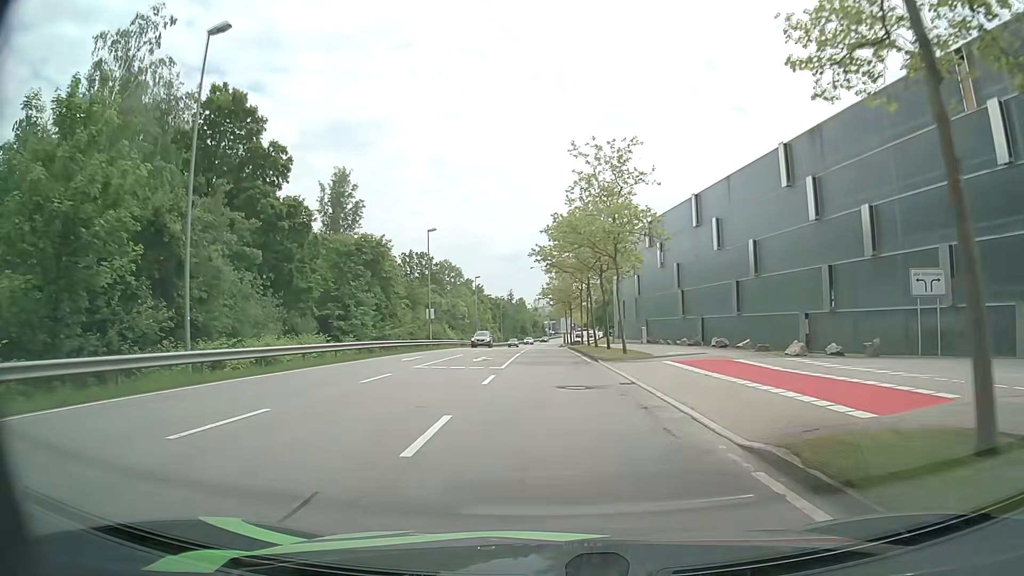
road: secondary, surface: asphalt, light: Day
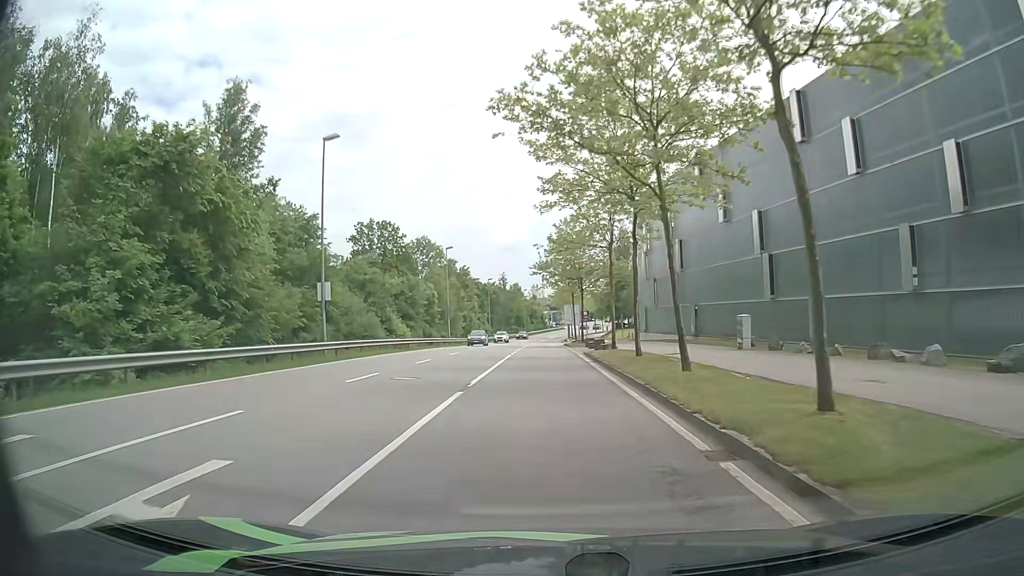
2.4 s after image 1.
(0.0, +27.5) m; 0°
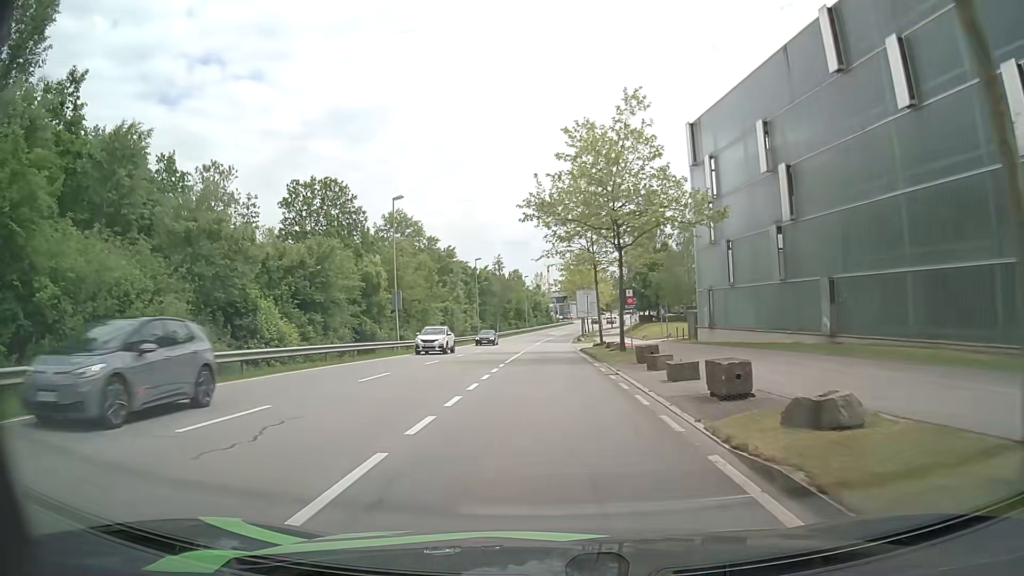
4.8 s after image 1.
(+0.1, +25.9) m; 0°
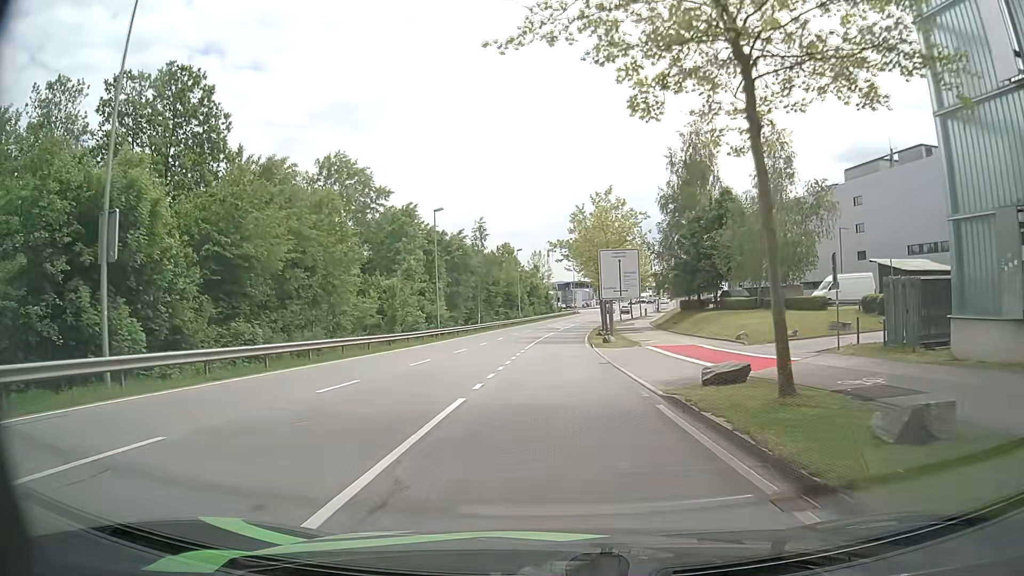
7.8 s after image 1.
(-0.1, +30.6) m; 0°
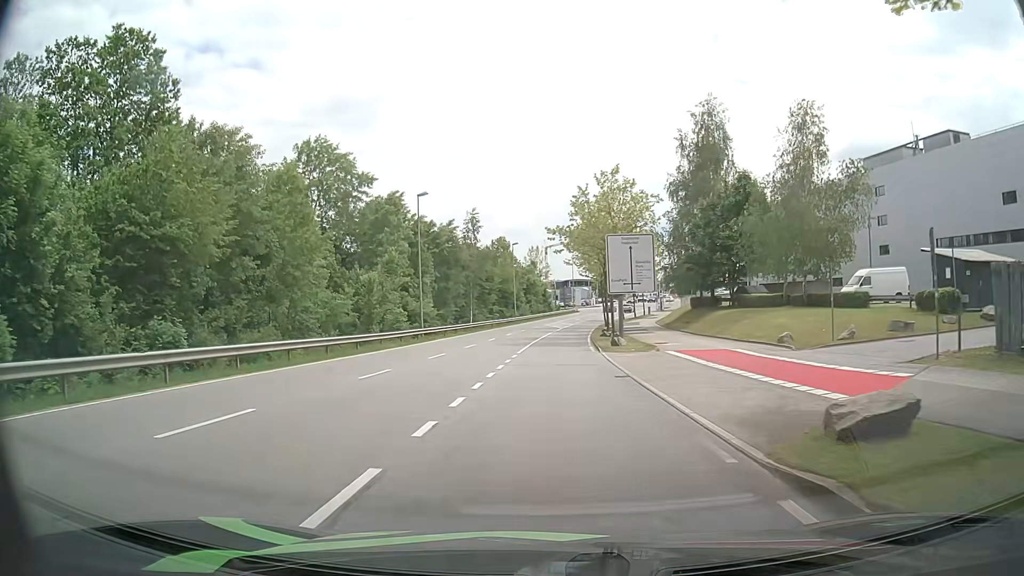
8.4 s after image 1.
(0.0, +6.0) m; 0°
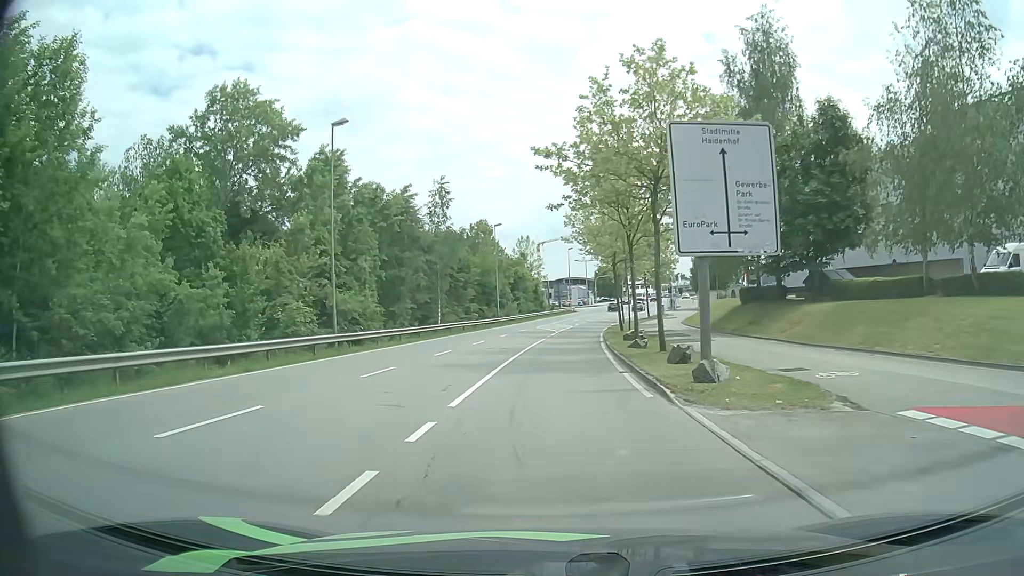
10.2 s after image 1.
(0.0, +18.2) m; 0°
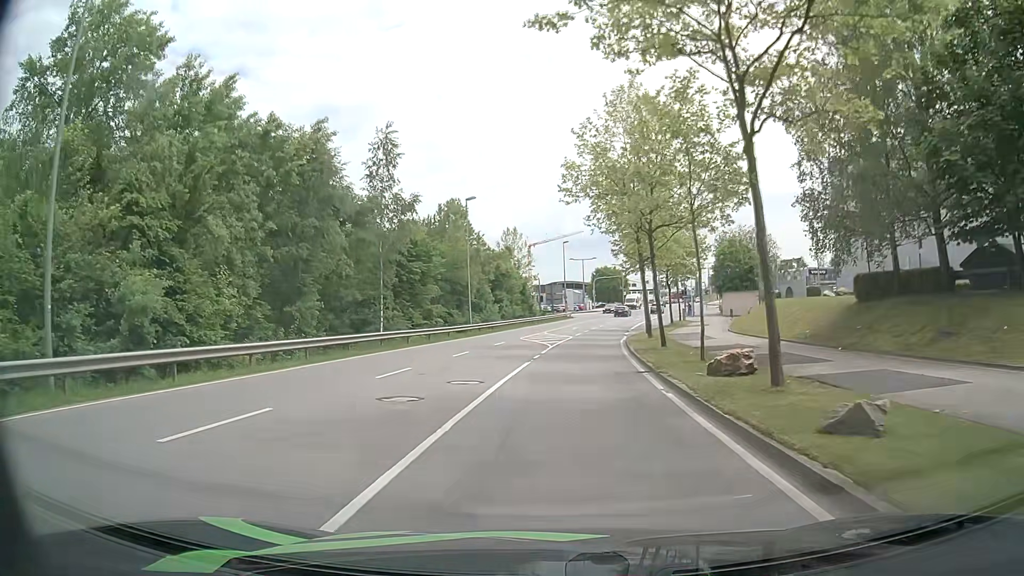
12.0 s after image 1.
(+0.1, +18.2) m; 0°
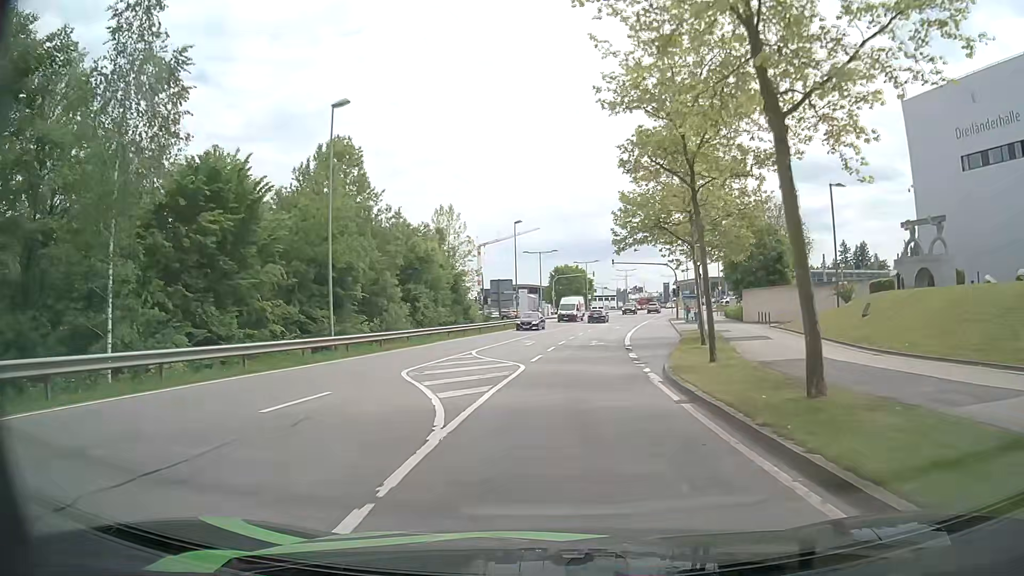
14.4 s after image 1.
(+1.0, +24.2) m; +5°
(0, +10) (0, +20) (+1, +30) (+2, +40) (+4, +50) (+5, +60) (+7, +69) (+10, +79) (+12, +89) (+15, +99) m
